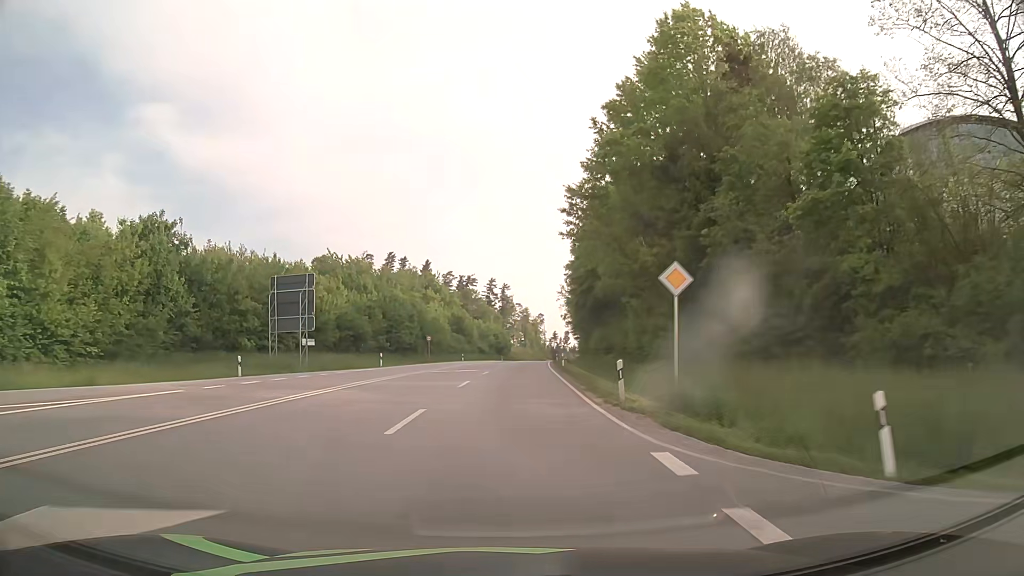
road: primary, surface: asphalt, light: Day
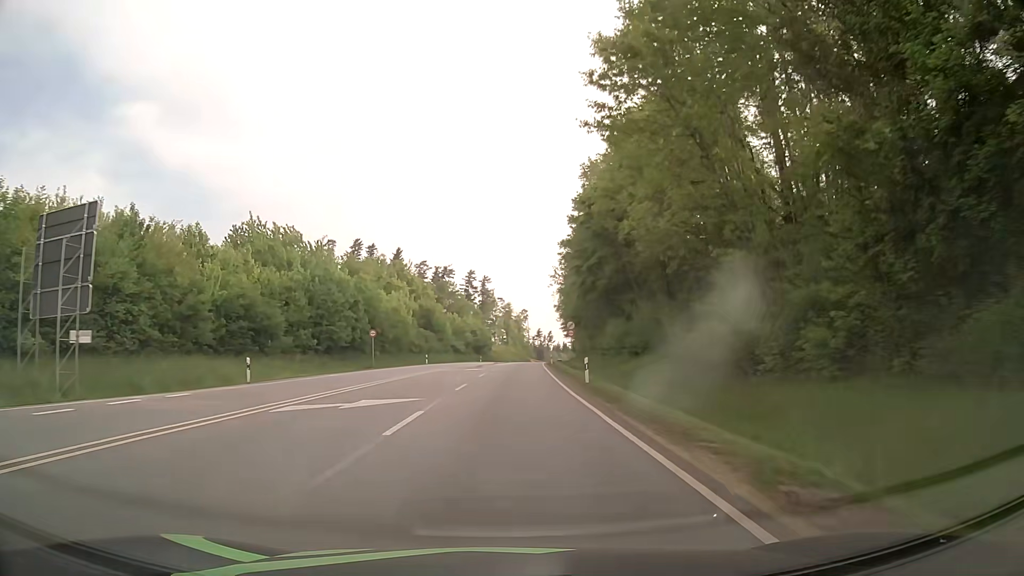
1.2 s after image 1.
(+0.4, +23.9) m; +2°
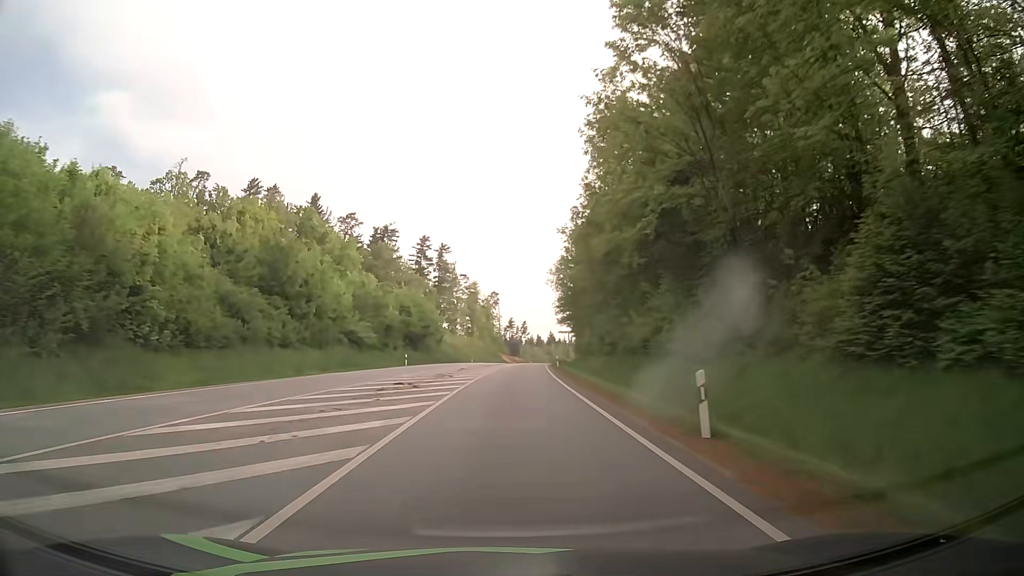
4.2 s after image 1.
(+1.4, +63.2) m; +3°
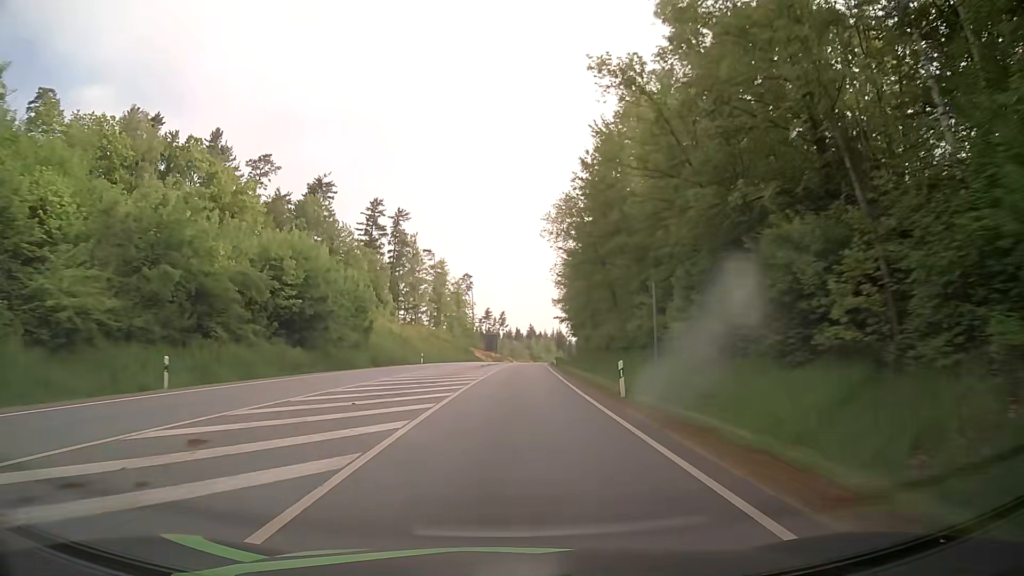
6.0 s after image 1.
(+0.5, +41.3) m; +2°
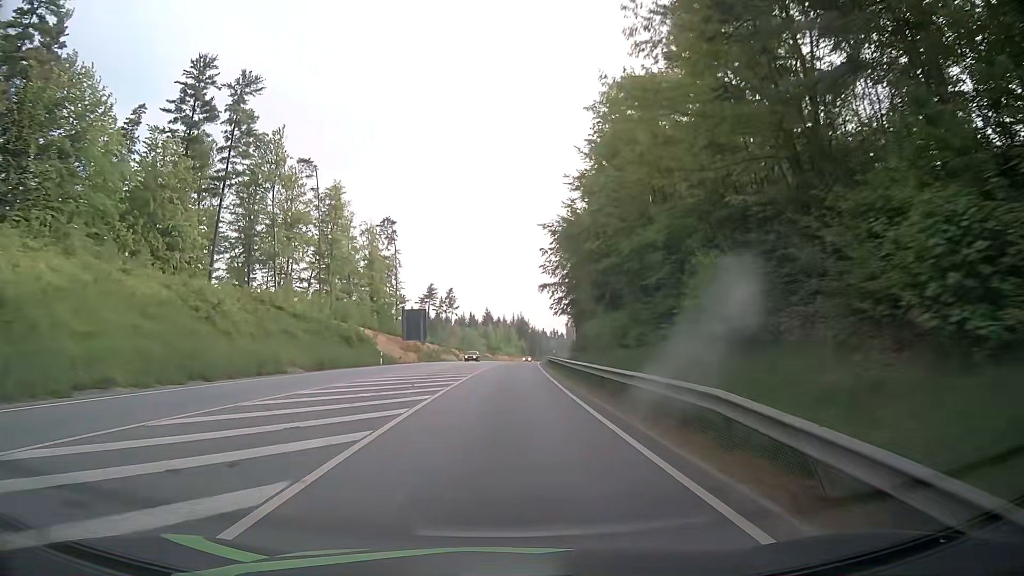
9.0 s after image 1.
(+2.0, +74.5) m; +3°
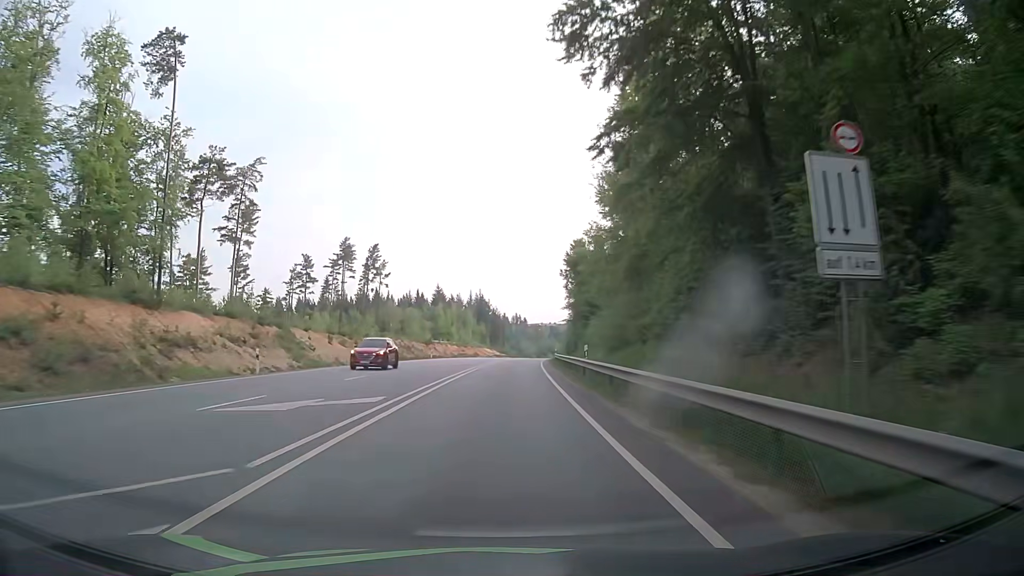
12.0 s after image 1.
(+2.1, +78.3) m; +3°
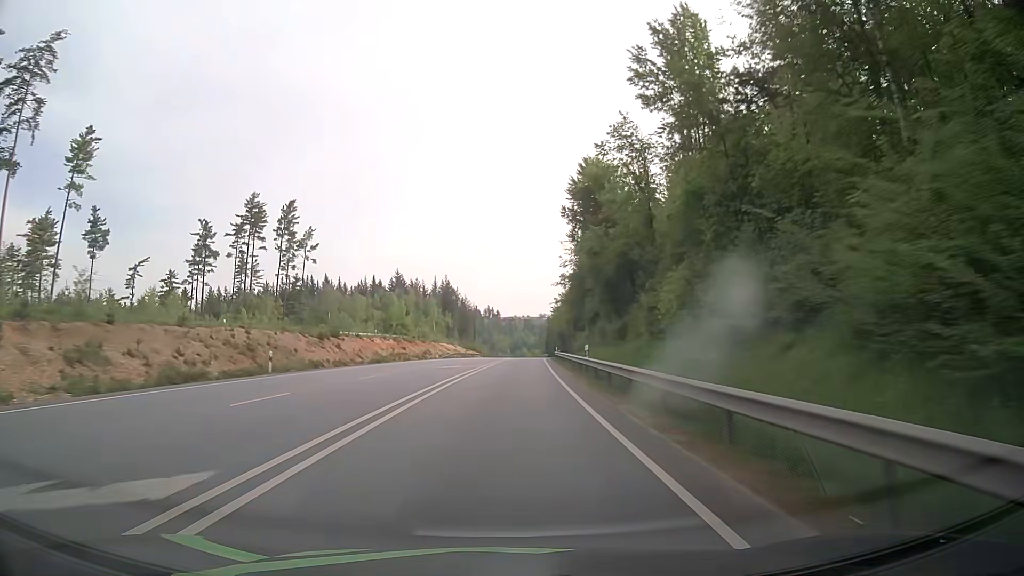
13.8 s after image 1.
(+0.9, +46.2) m; +2°
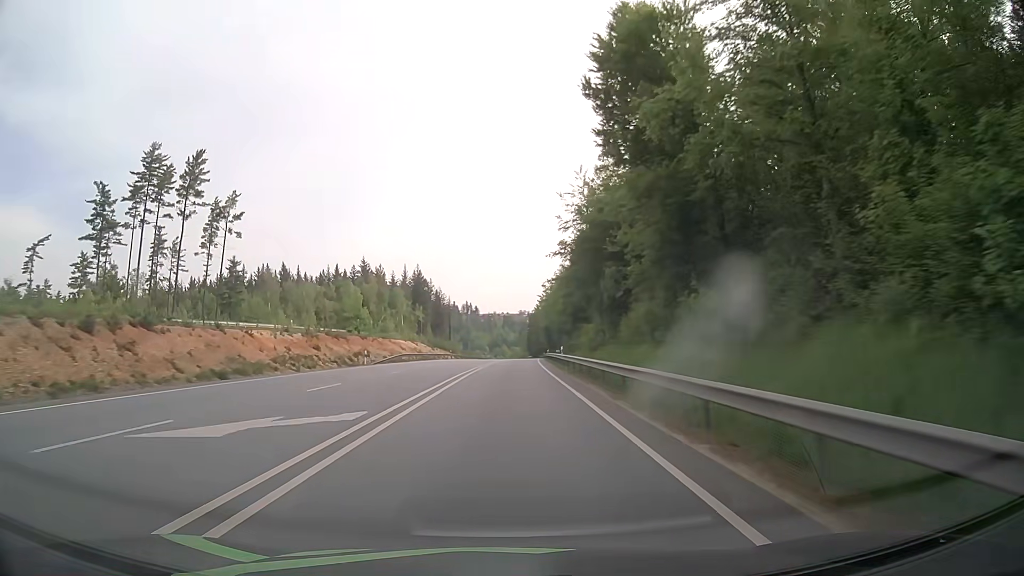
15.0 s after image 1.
(+0.5, +30.7) m; +2°
